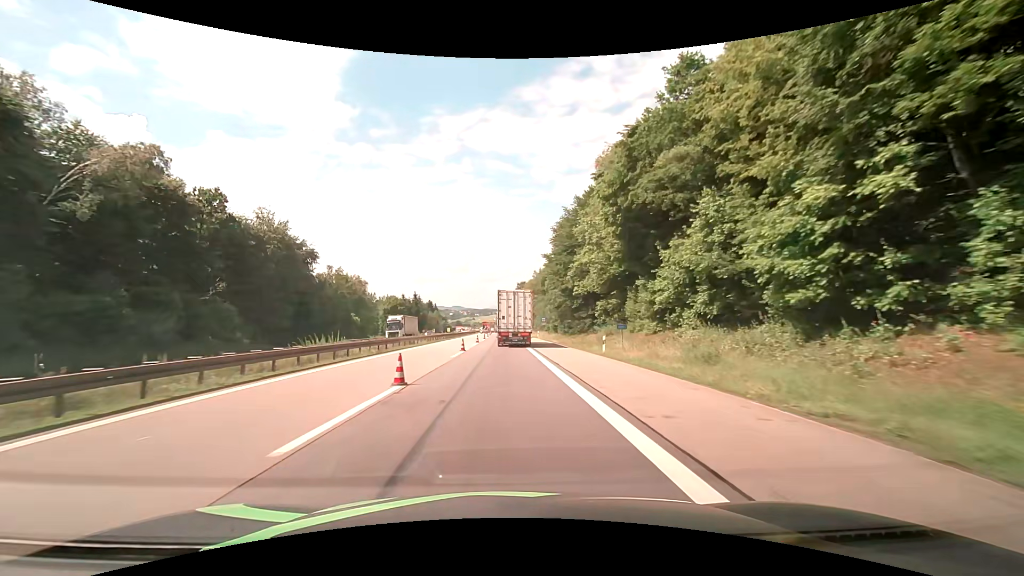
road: motorway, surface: asphalt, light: Day
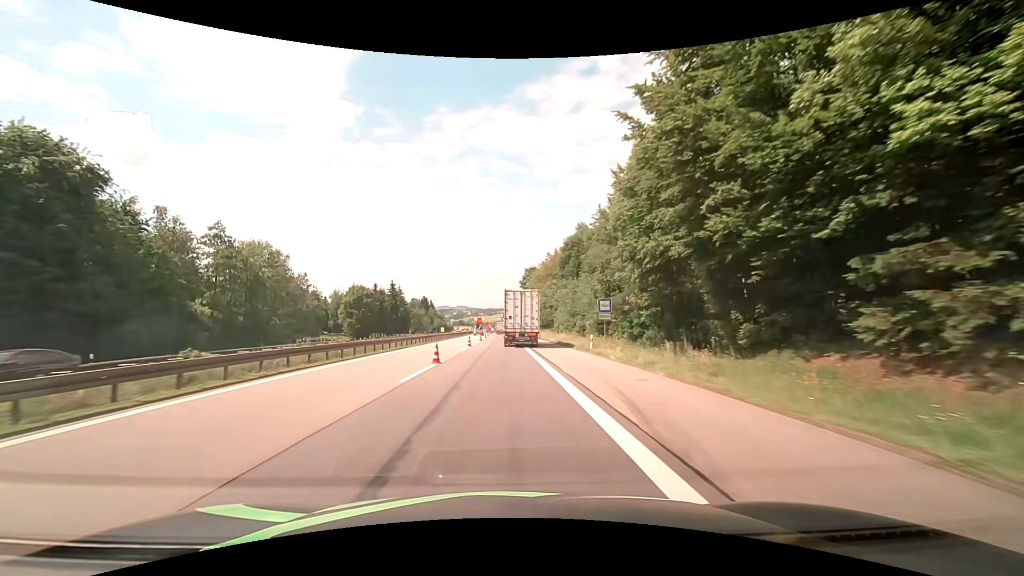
(+0.1, +46.8) m; 0°
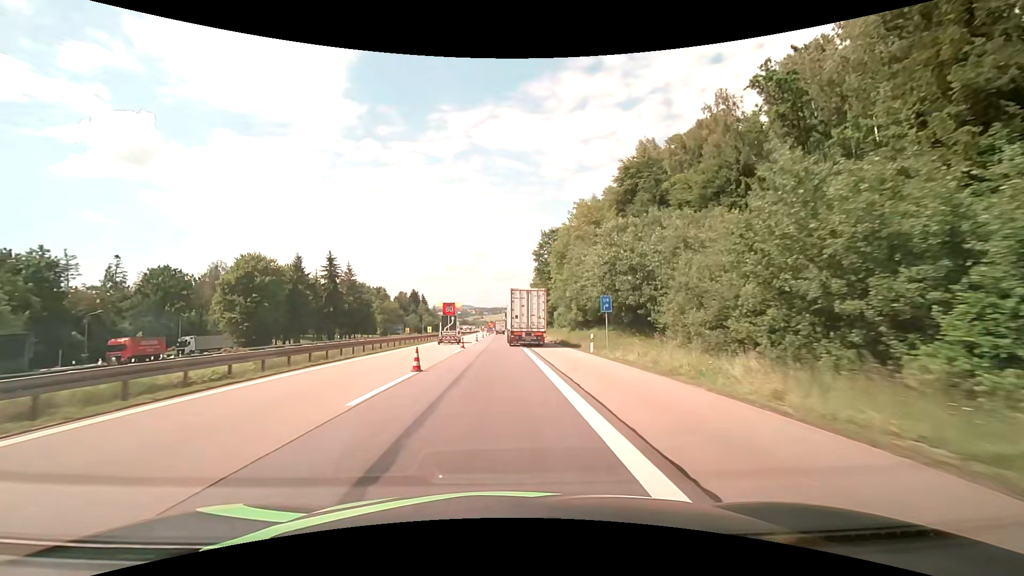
(-0.3, +57.8) m; -1°
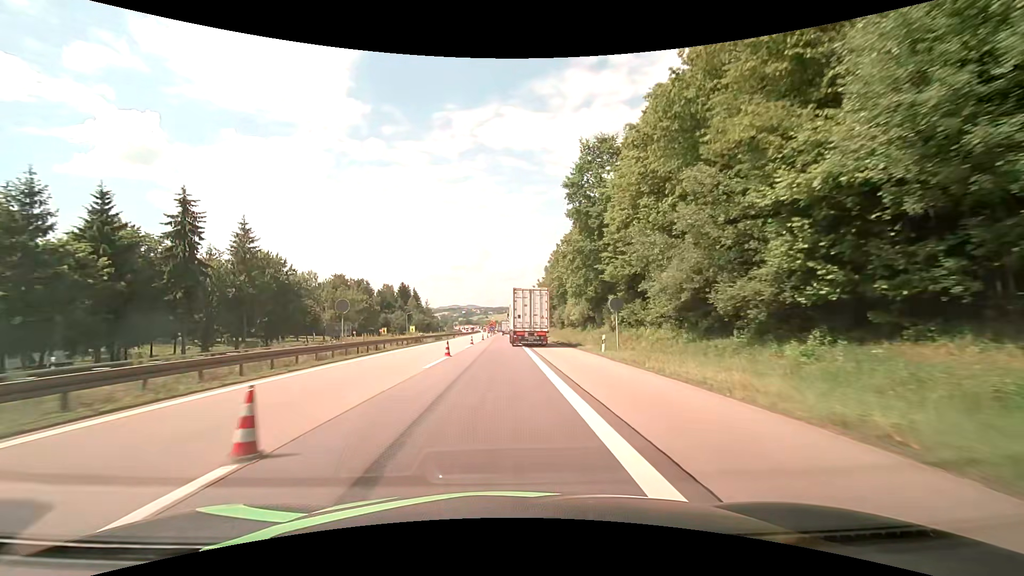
(-0.3, +45.7) m; -1°
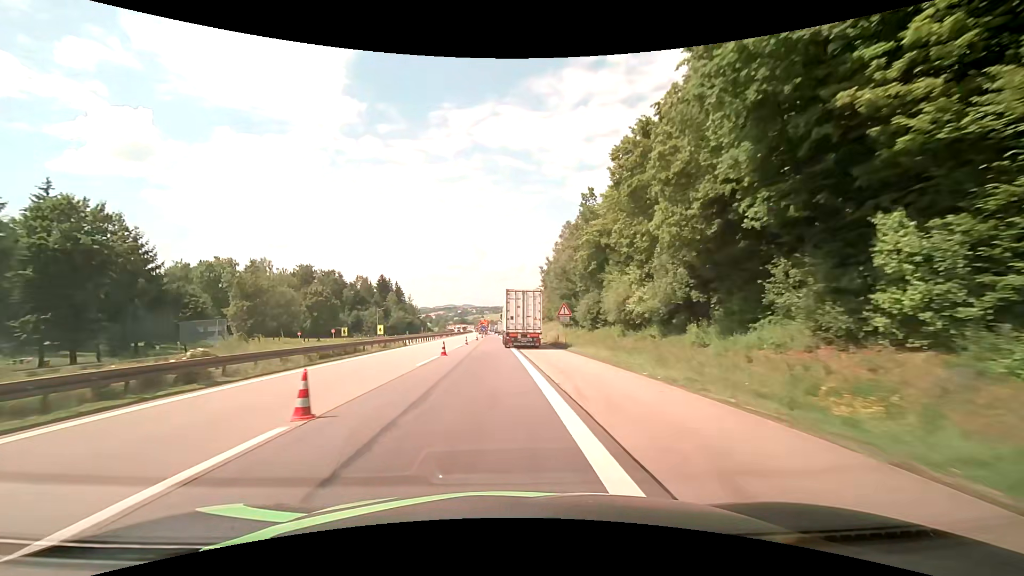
(+0.1, +34.0) m; +1°
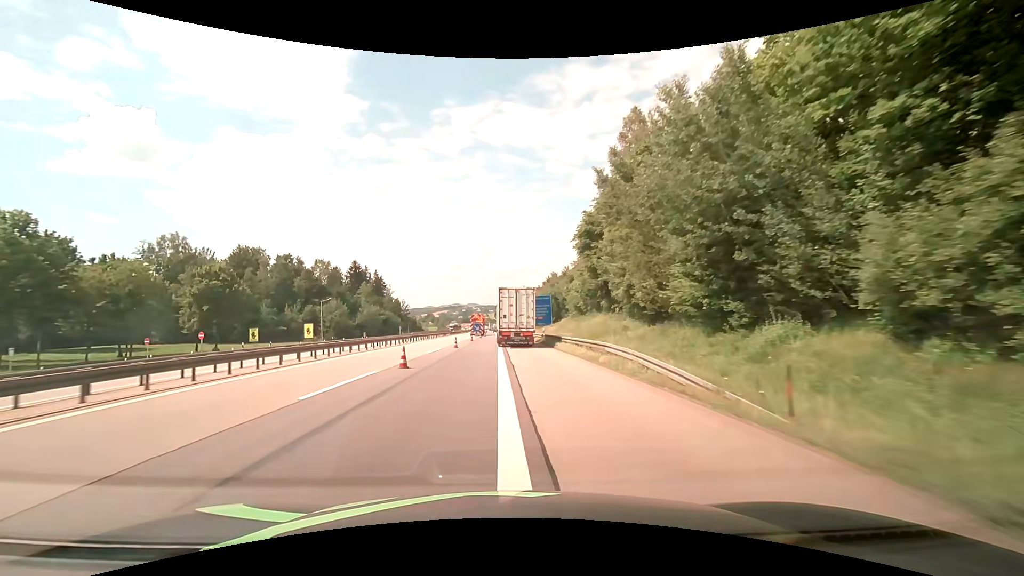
(-0.1, +44.9) m; -1°
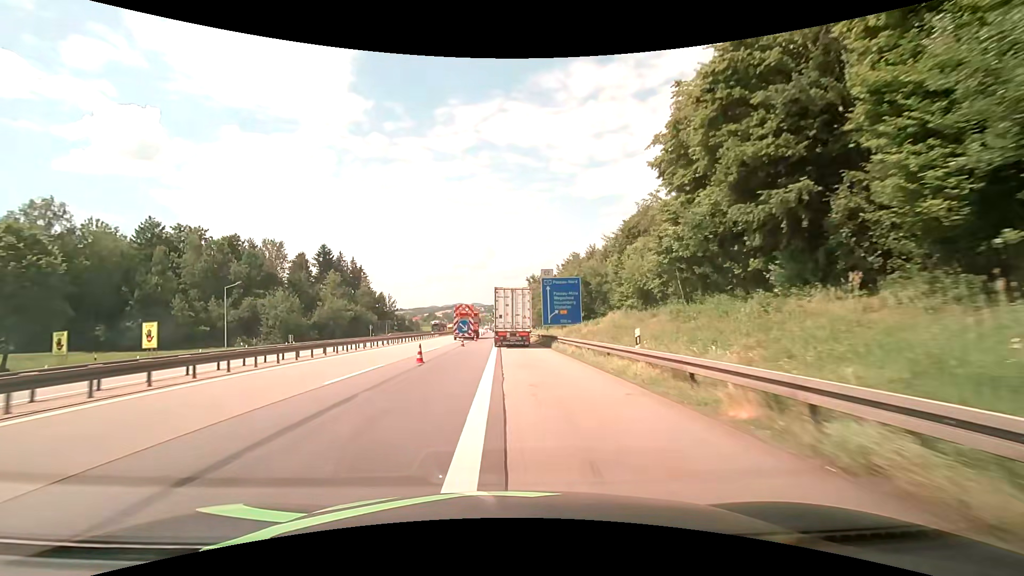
(-0.1, +33.4) m; 0°
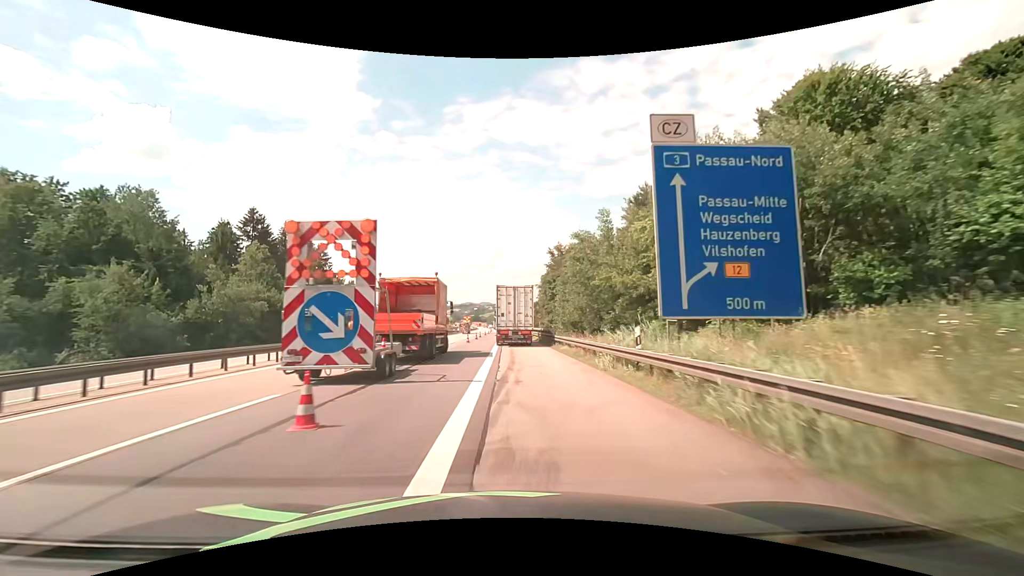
(-0.5, +44.2) m; -1°
(0, +10) (0, +20) (0, +30) (0, +40) (0, +50) (-1, +60) (-1, +70) (-1, +80) (-1, +90) (-1, +100) m
